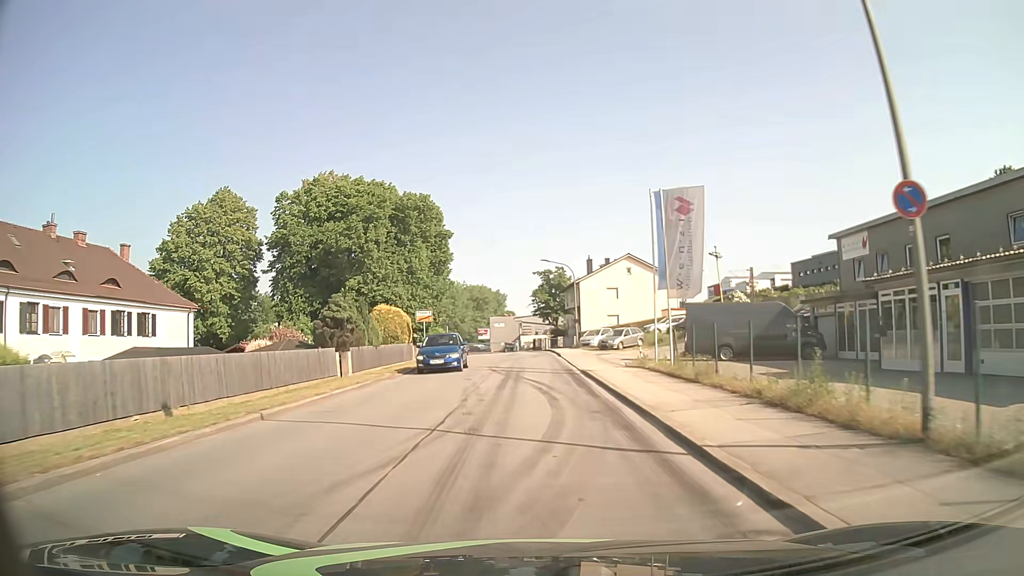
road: unclassified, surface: asphalt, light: Day
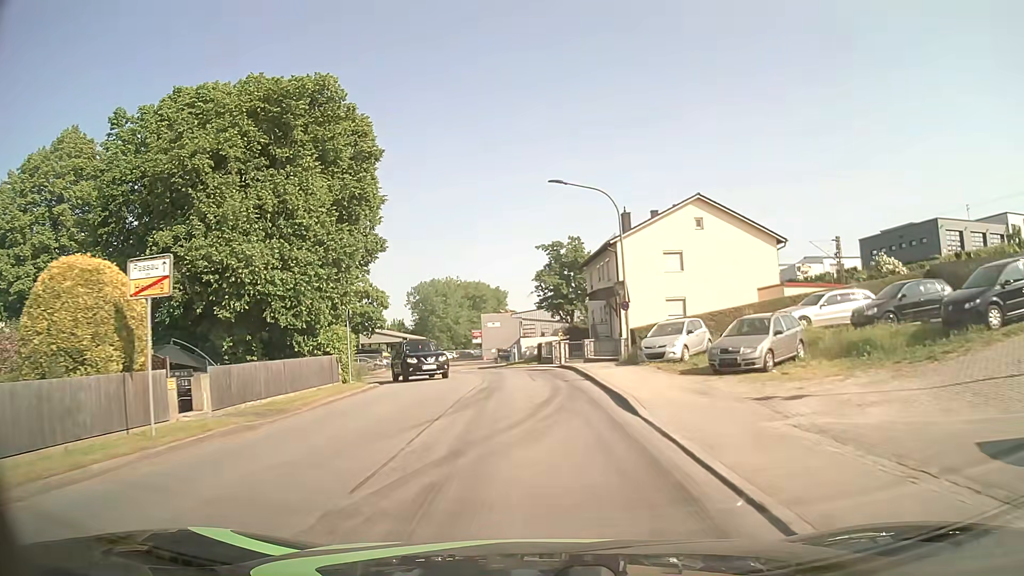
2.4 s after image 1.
(-0.1, +29.0) m; -1°
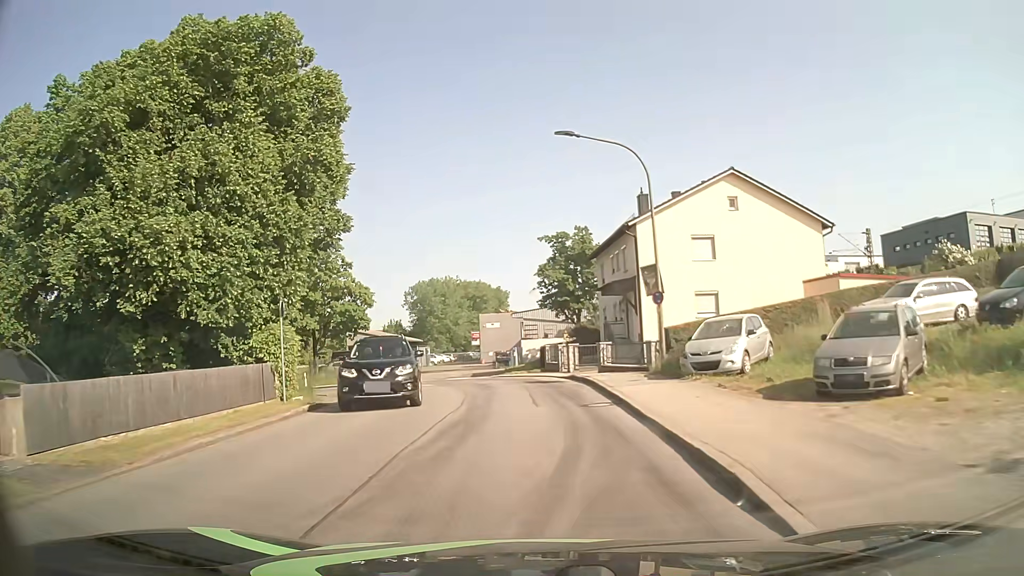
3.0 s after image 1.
(0.0, +6.7) m; 0°
(0, +10) (-1, +20) (-4, +29) (-10, +37) (-17, +44) (-24, +51) (-30, +59) (-34, +68) (-35, +78) (-34, +88) m
